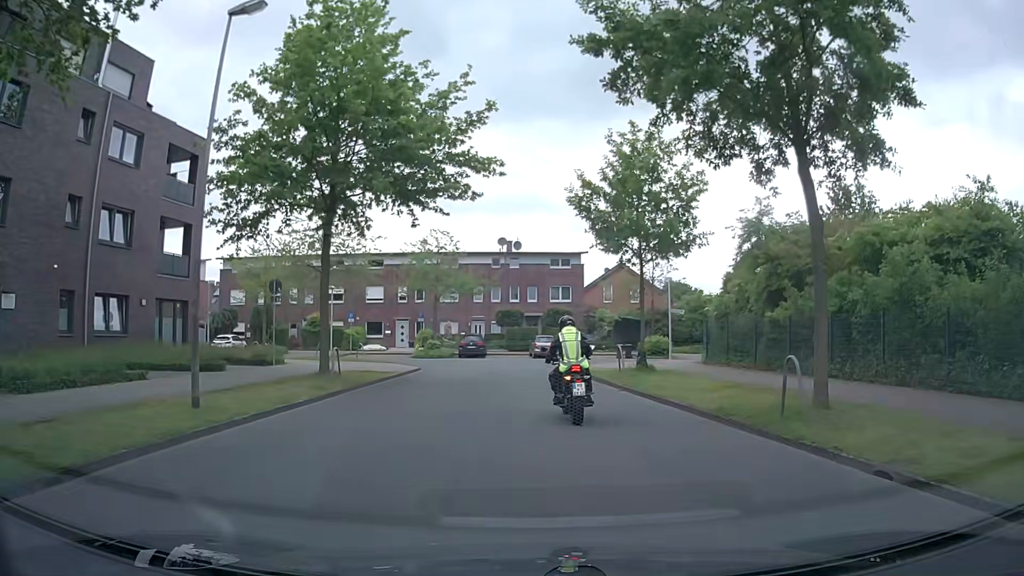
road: residential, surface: asphalt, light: Day
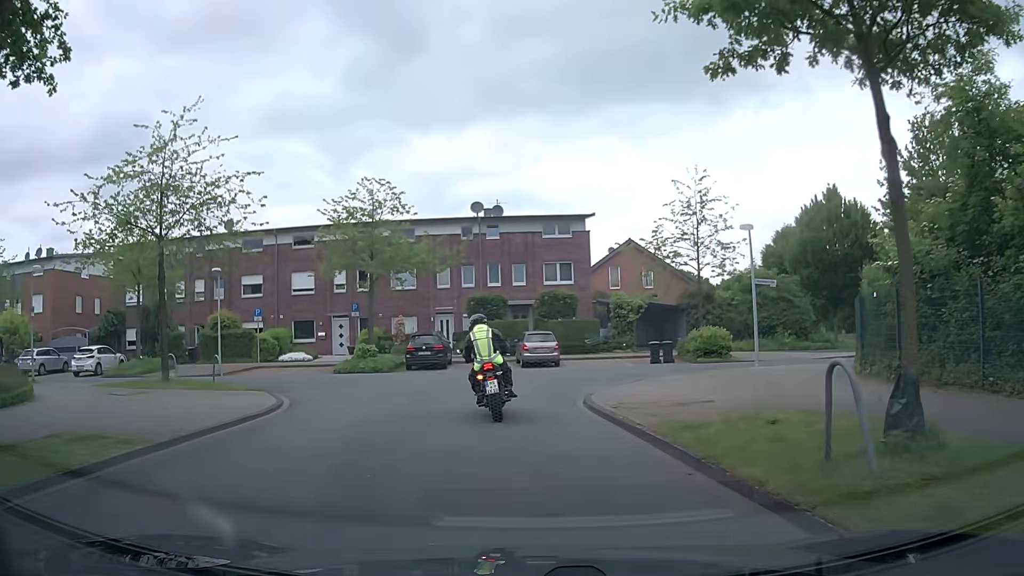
(+0.3, +15.8) m; +1°
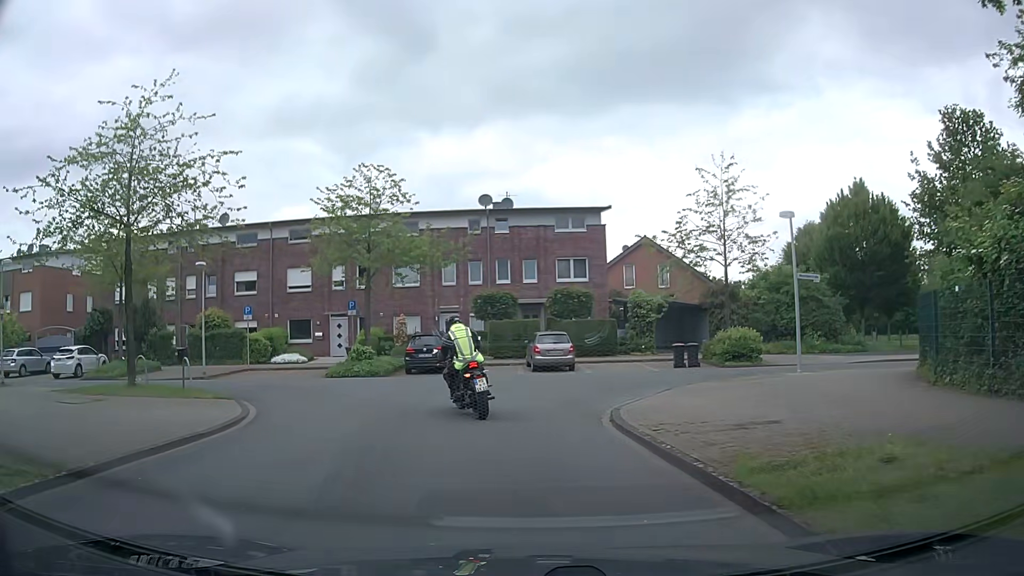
(-0.1, +2.6) m; -3°
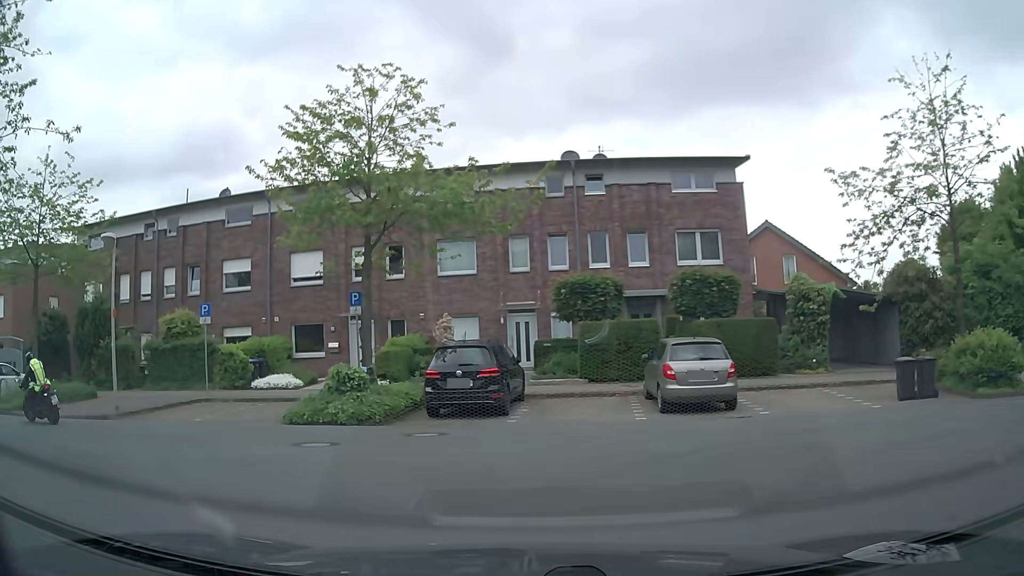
(-0.2, +12.0) m; -6°
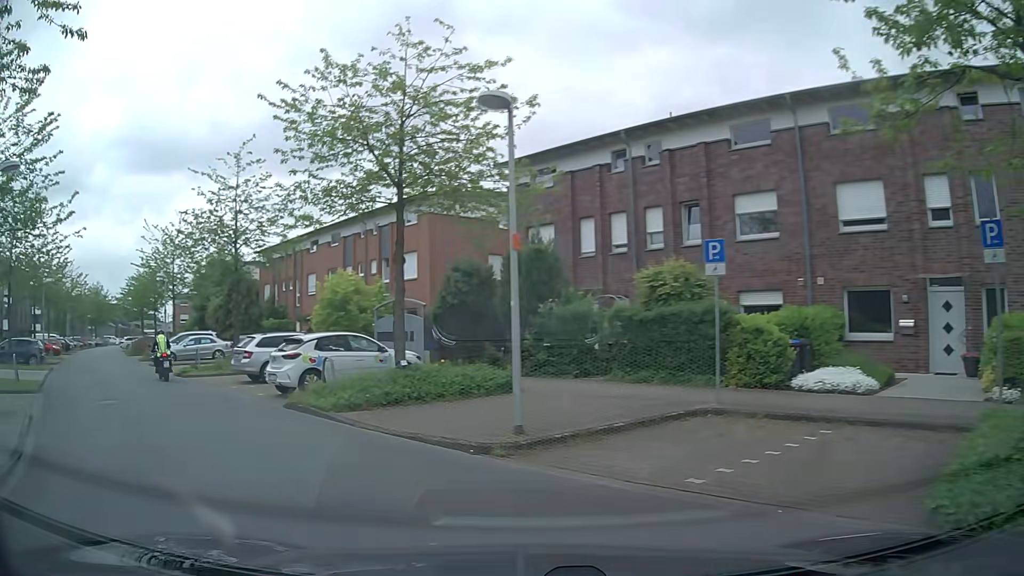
(-3.2, +9.0) m; -40°
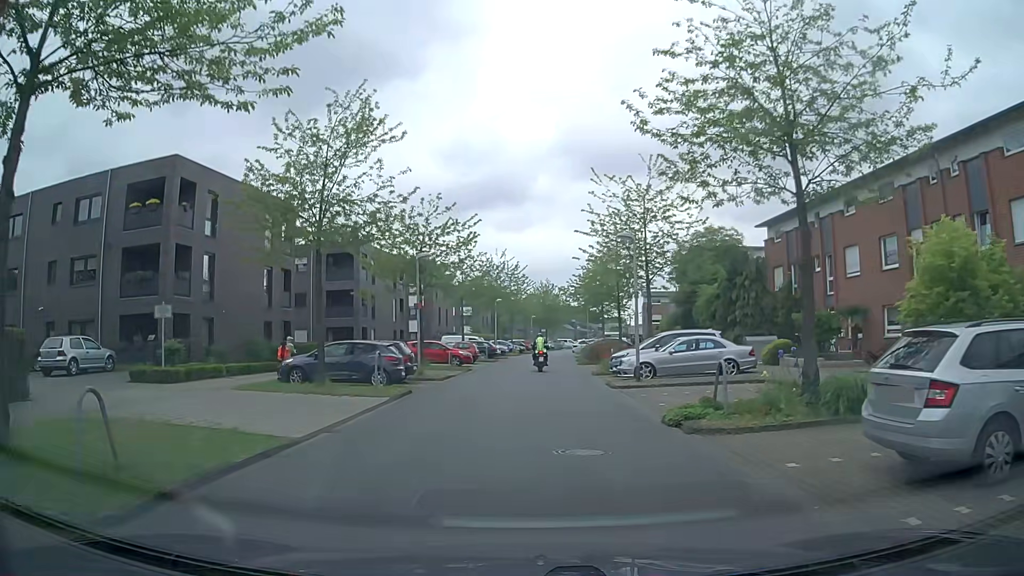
(-7.1, +13.0) m; -42°
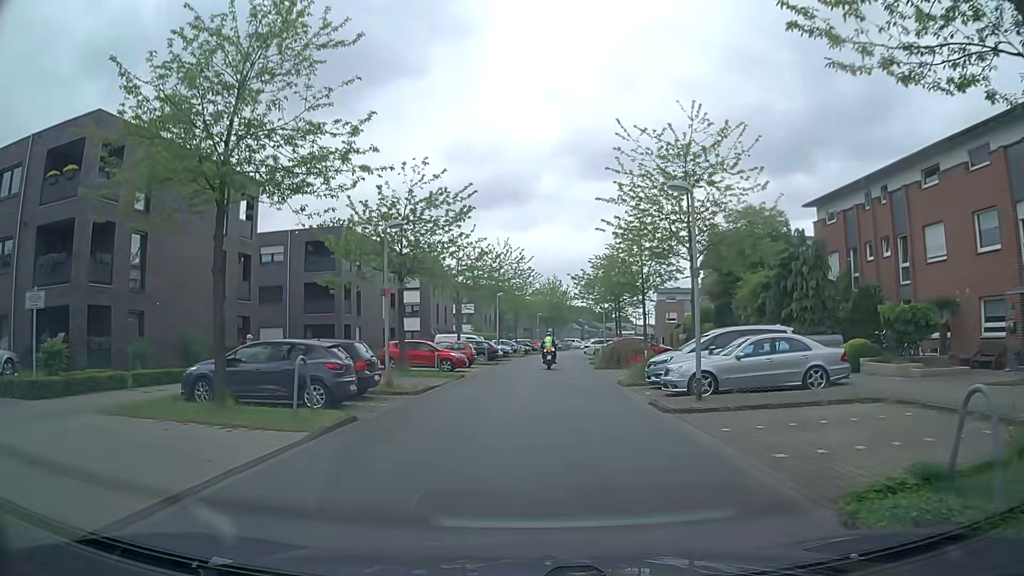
(-0.2, +6.9) m; -2°
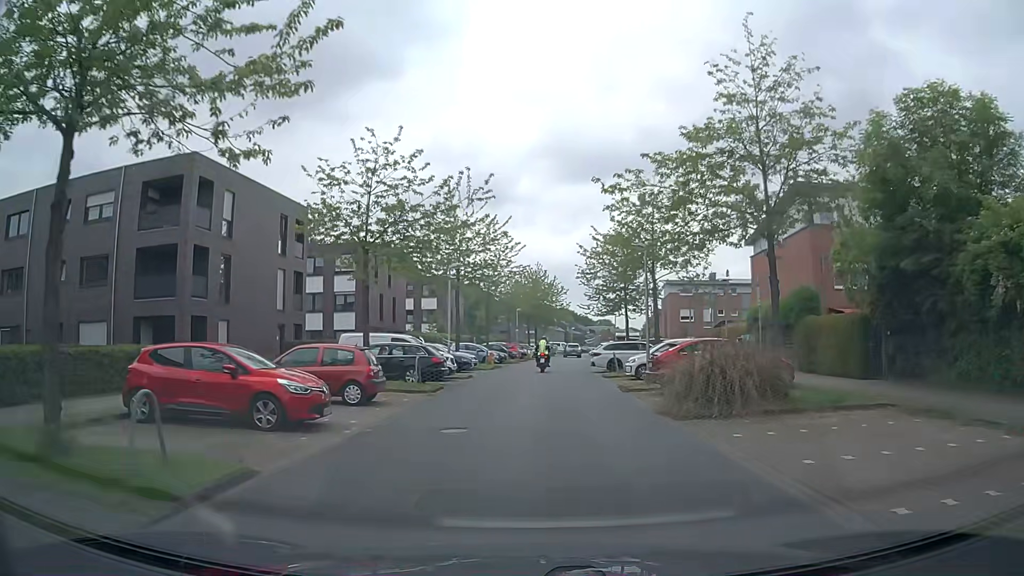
(+0.3, +20.4) m; +2°
(0, +10) (0, +20) (+1, +30) (+1, +40) (+2, +50) (+8, +58) (+18, +60) (+28, +59) (+38, +57) (+47, +55) m
